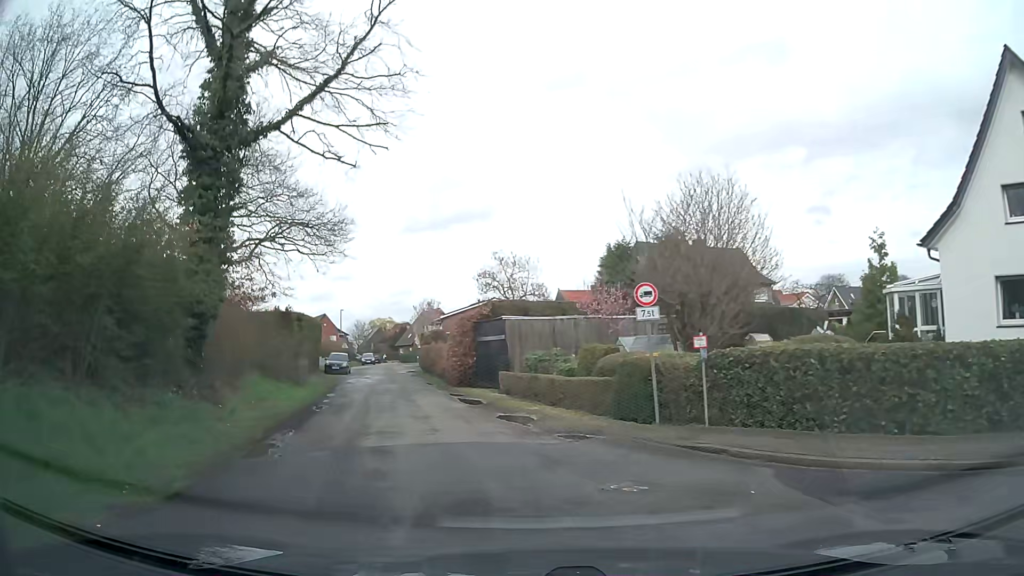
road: residential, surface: asphalt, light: Day
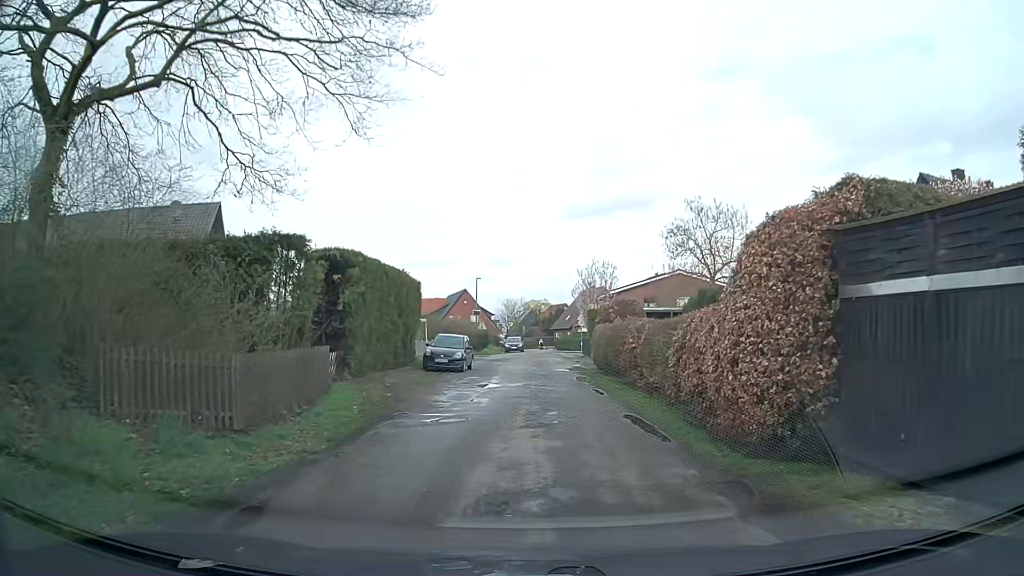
(-3.7, +20.2) m; -15°
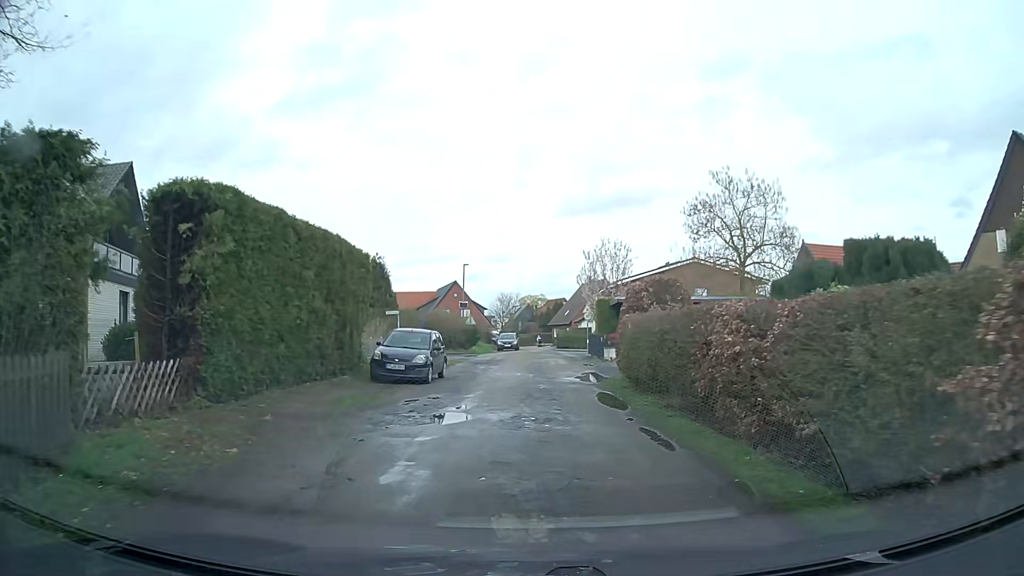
(+0.1, +8.5) m; +1°
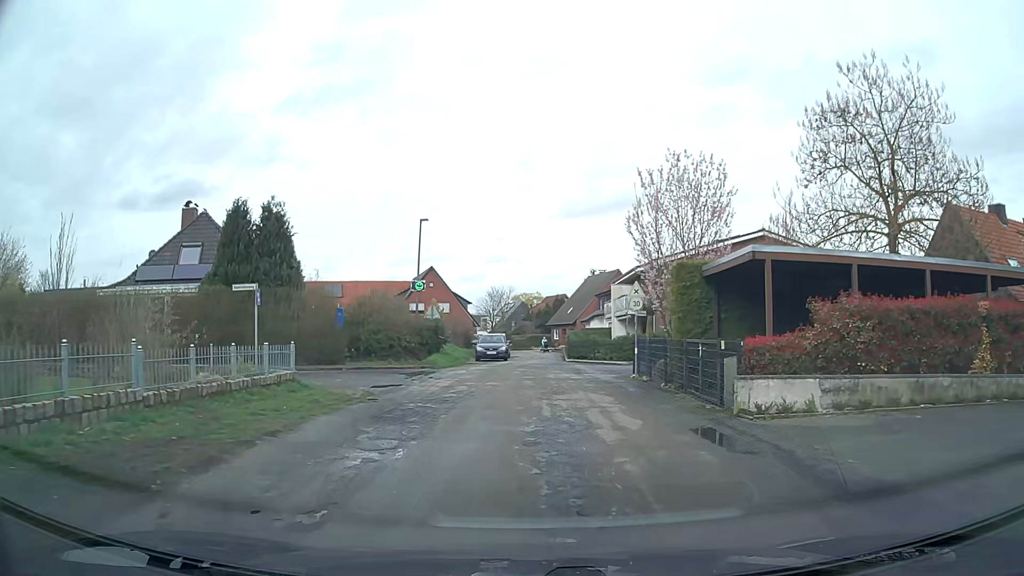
(-0.2, +19.9) m; 0°
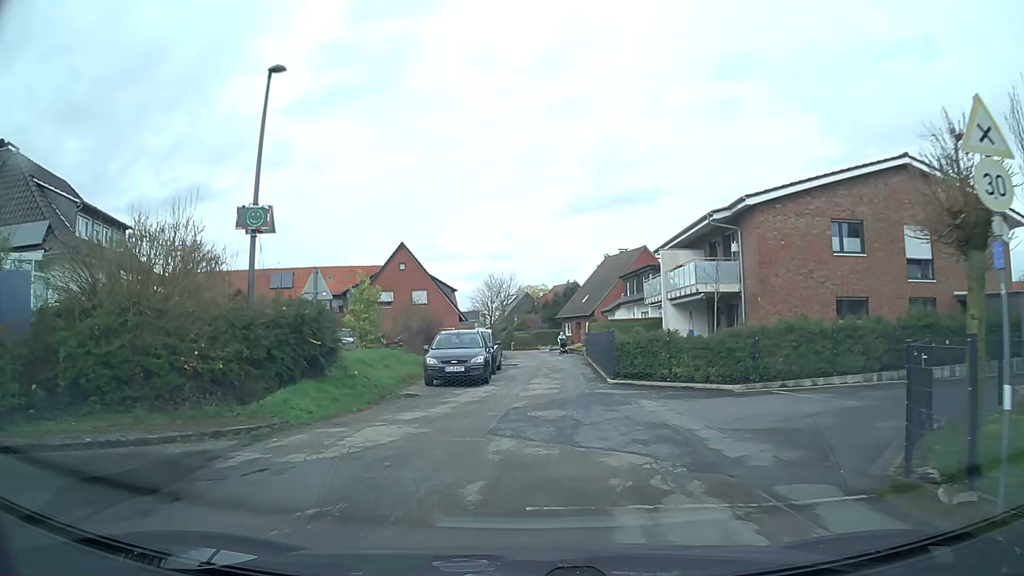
(+0.3, +18.6) m; 0°
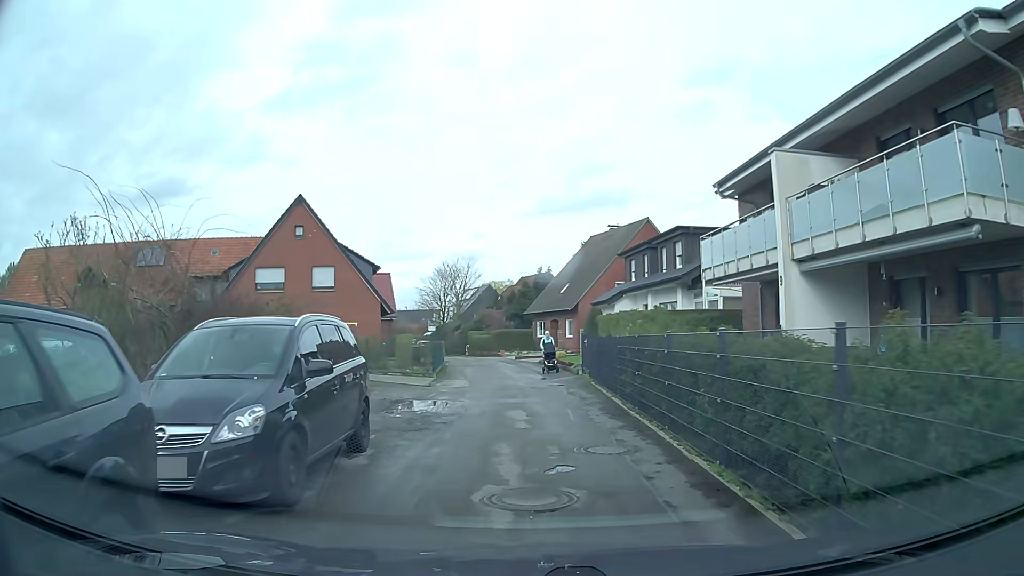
(+0.4, +18.7) m; +3°
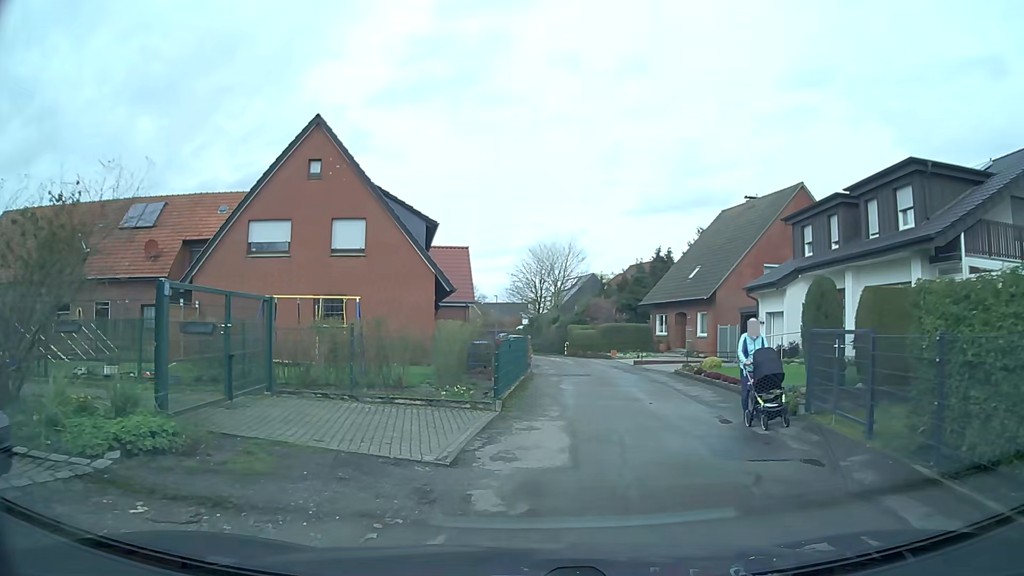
(-0.8, +12.8) m; -8°
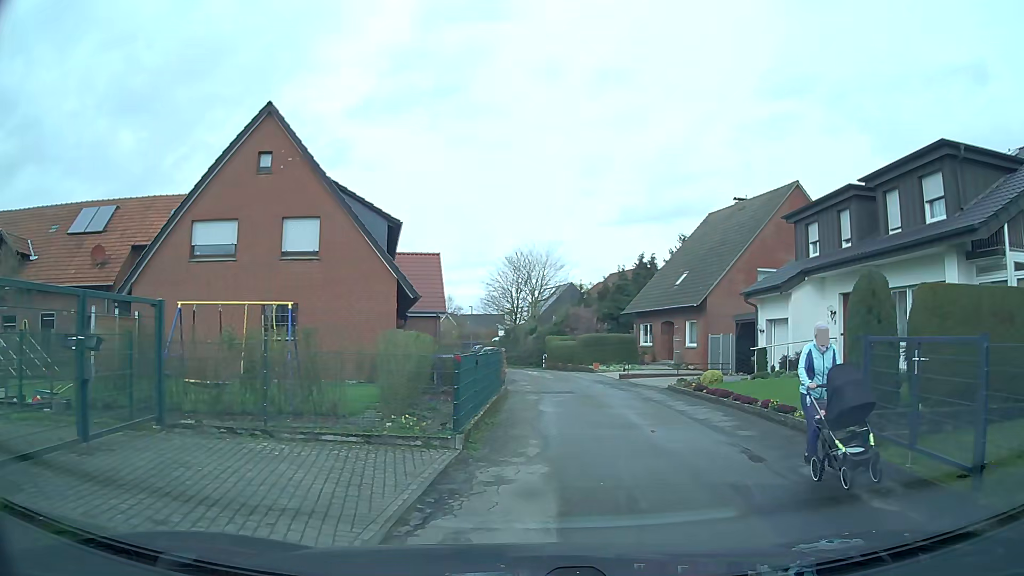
(0.0, +2.8) m; +2°
(+1, +10) (+2, +20) (+2, +30) (0, +40) (-2, +50) (-4, +59) (-7, +69) (-10, +78) (-13, +88) (-15, +98) m
